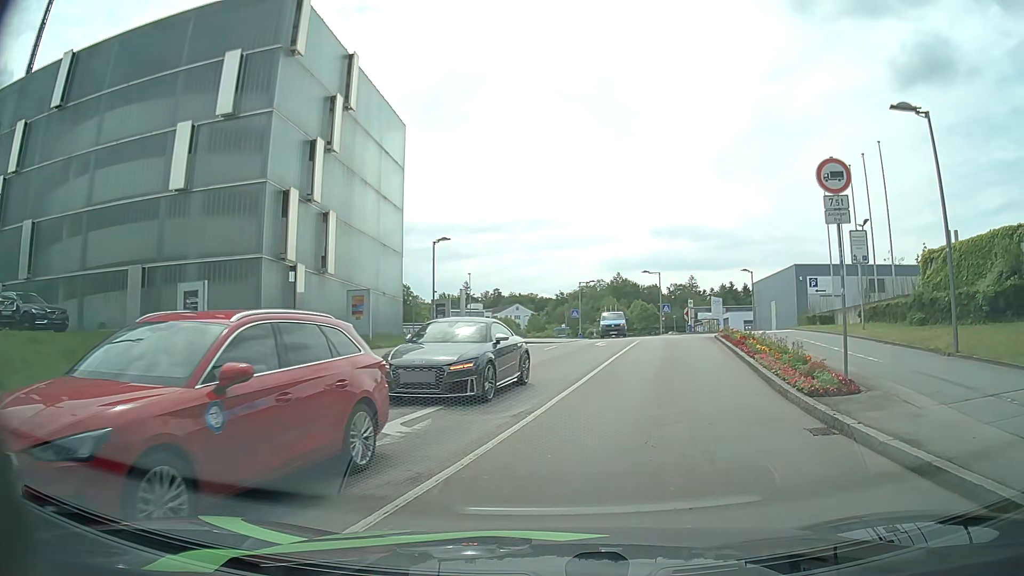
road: residential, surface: asphalt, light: Day
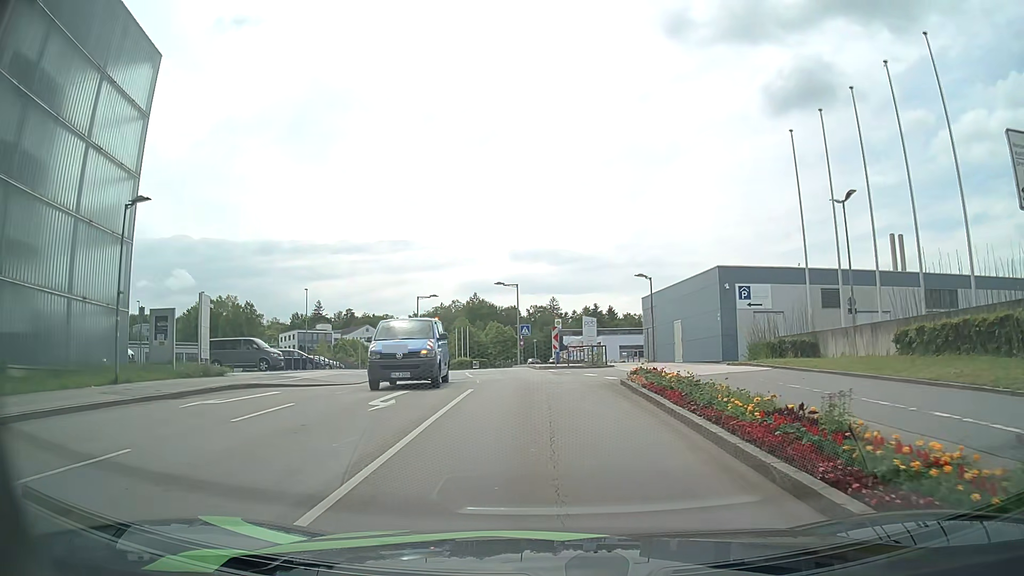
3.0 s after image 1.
(+2.5, +16.0) m; +13°
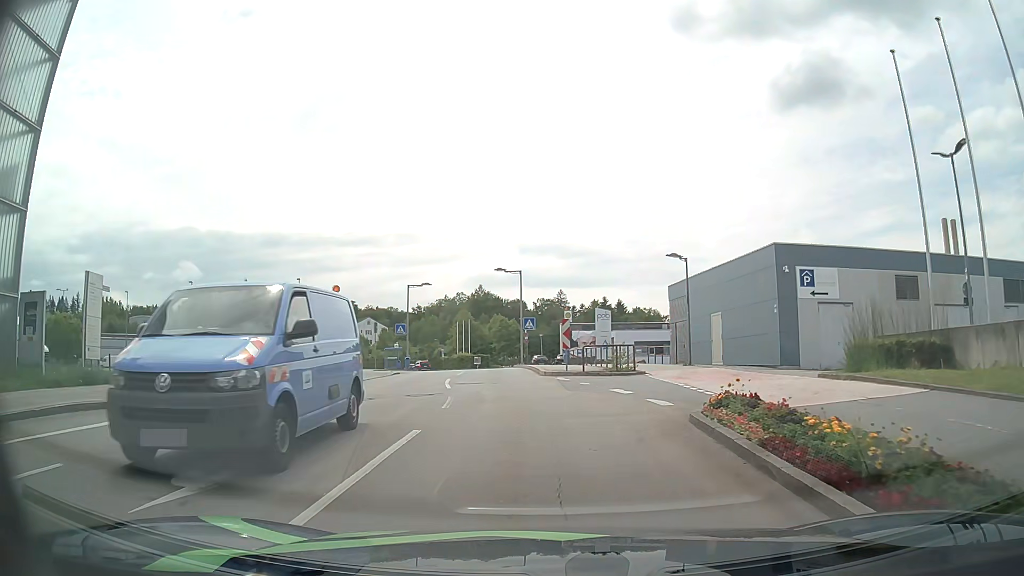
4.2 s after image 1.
(-0.1, +7.7) m; -1°
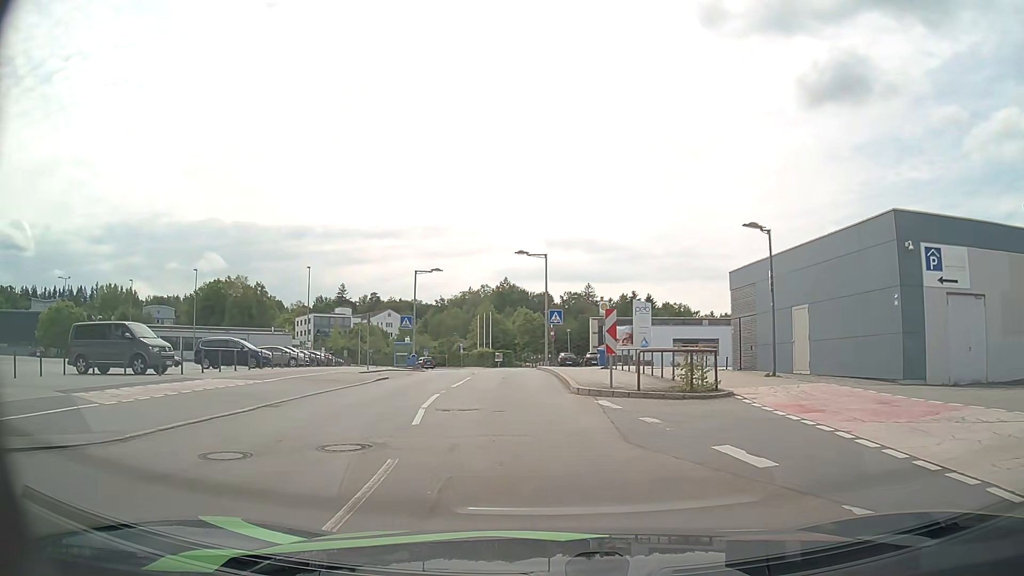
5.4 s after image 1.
(-0.1, +7.8) m; -3°
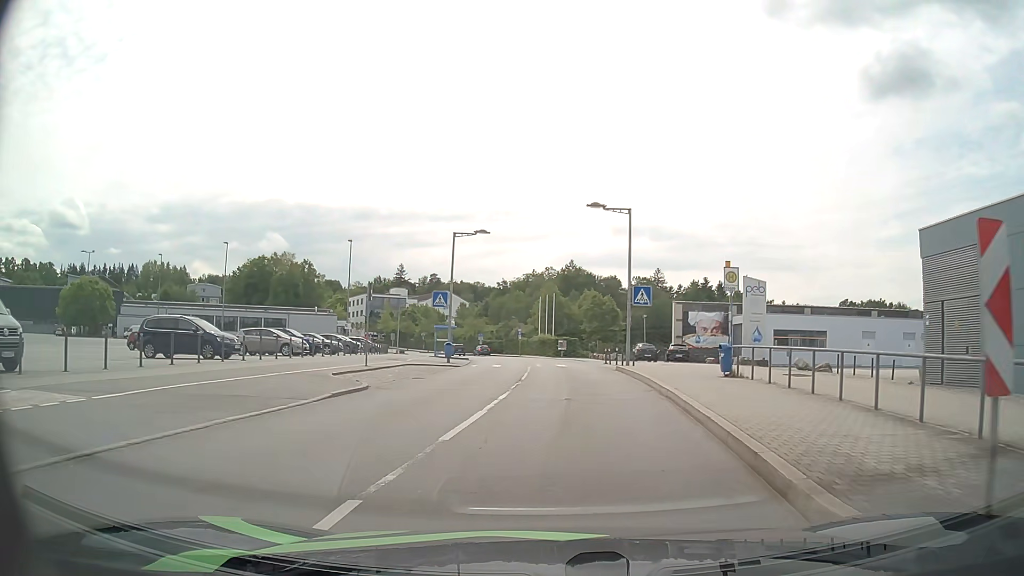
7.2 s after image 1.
(-0.5, +11.9) m; -5°
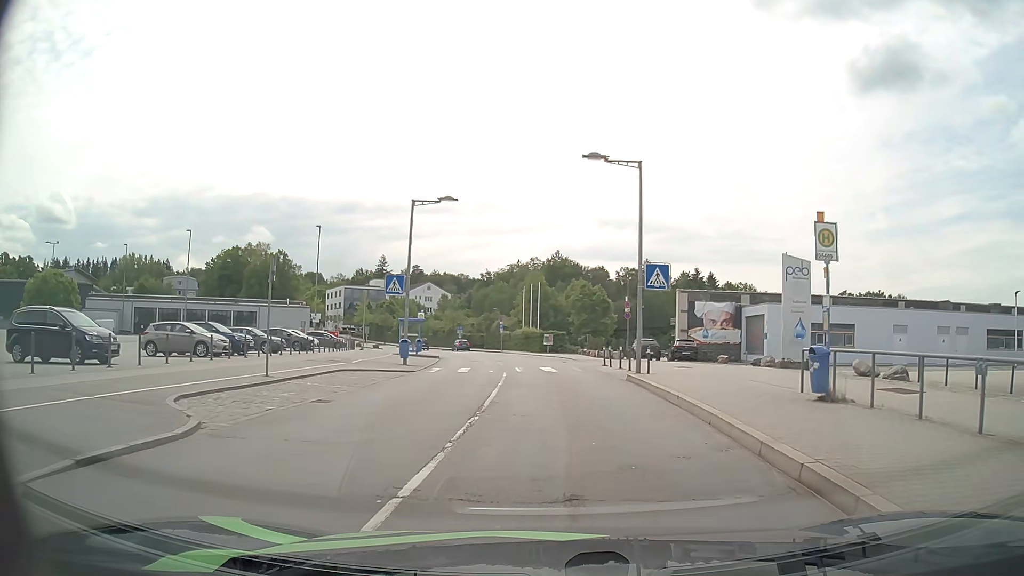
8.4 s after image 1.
(+0.2, +7.8) m; +2°
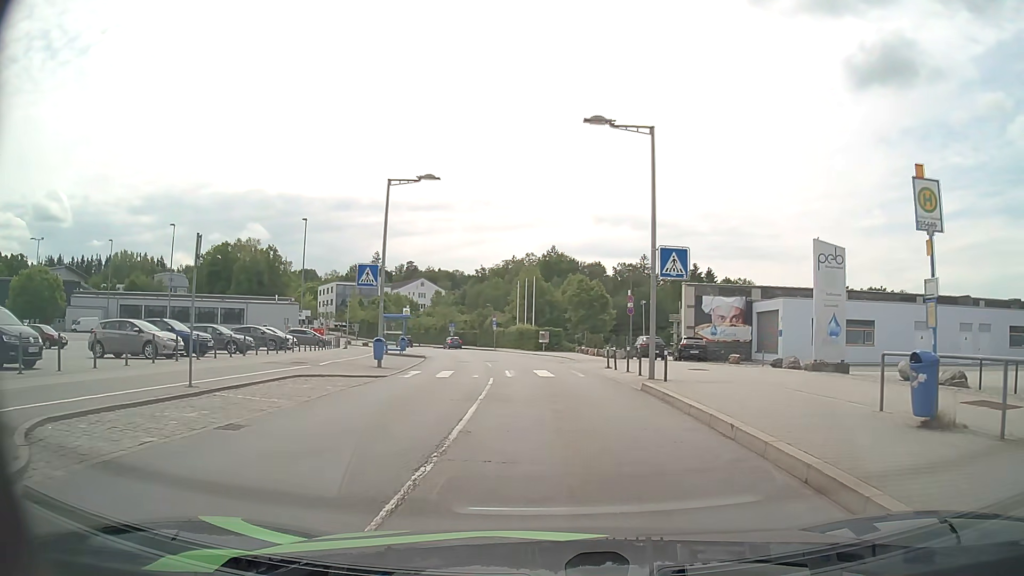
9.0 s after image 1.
(0.0, +3.7) m; +1°
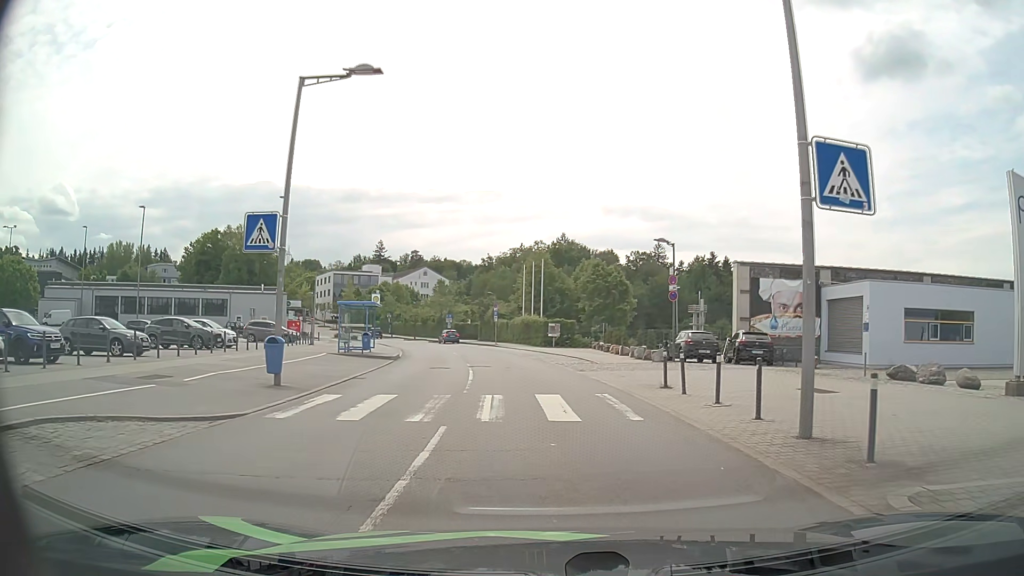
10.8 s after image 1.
(-0.1, +10.7) m; -1°
(0, +10) (0, +20) (-1, +30) (-3, +40) (-5, +50) (-8, +59) (-11, +69) (-15, +78) (-18, +87) (-22, +96) m
